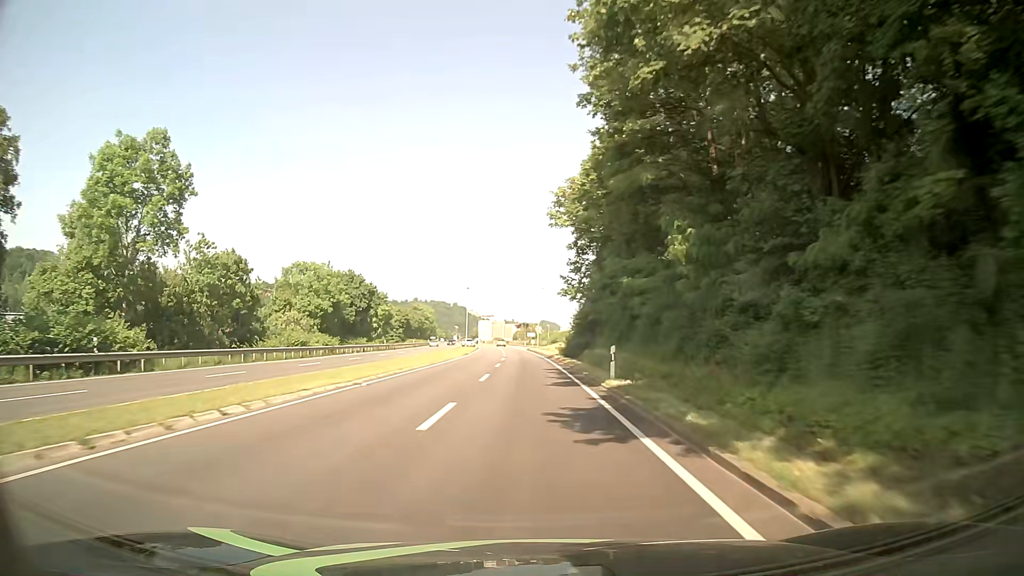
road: primary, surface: asphalt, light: Day
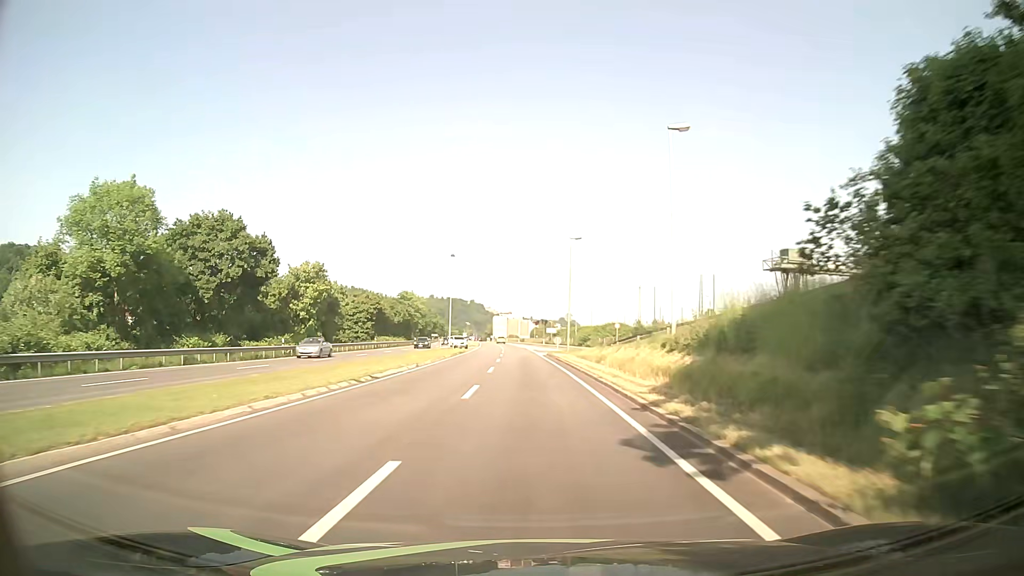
(-0.6, +42.9) m; -1°
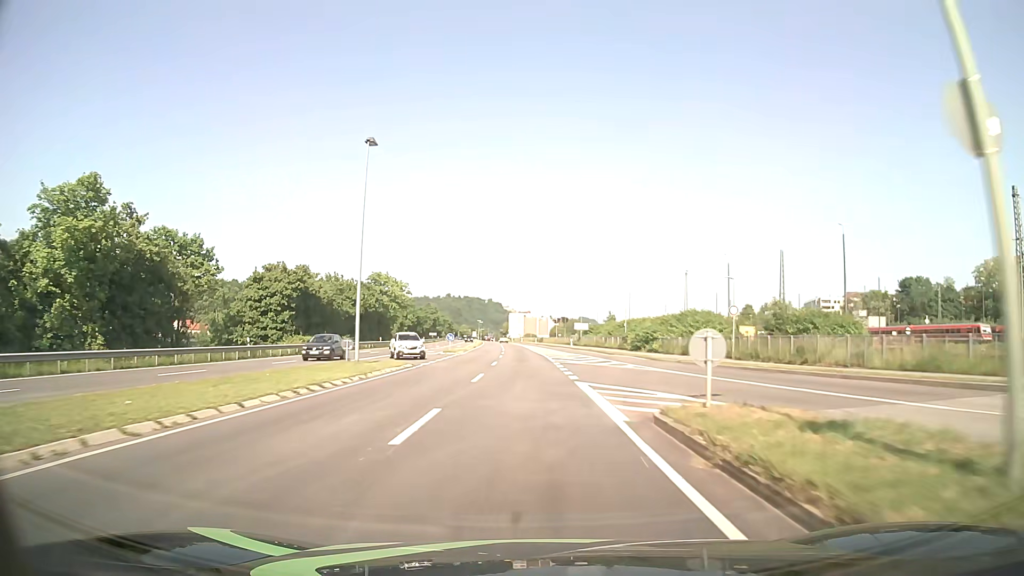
(-0.5, +42.9) m; -2°
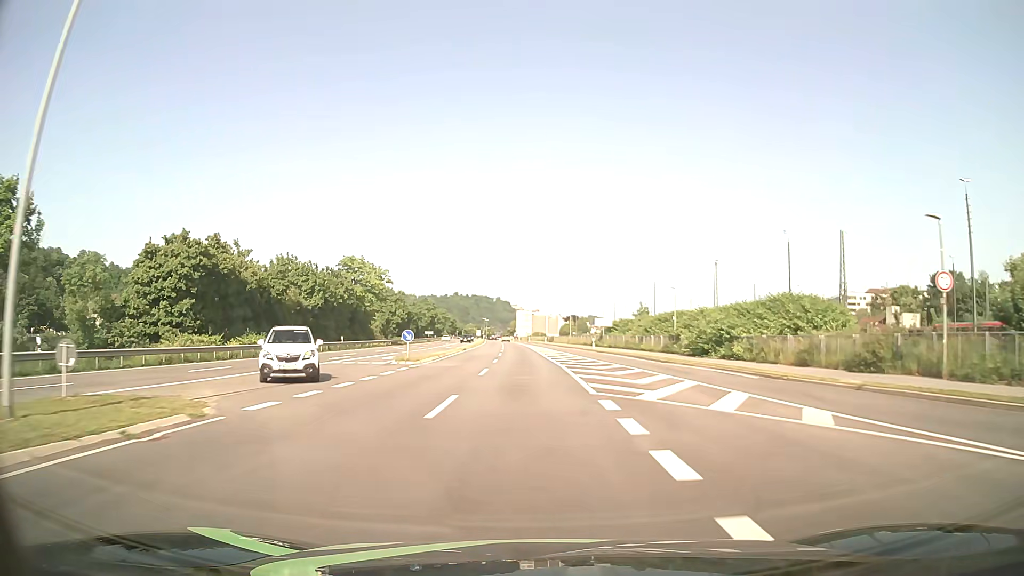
(-0.1, +21.4) m; -1°
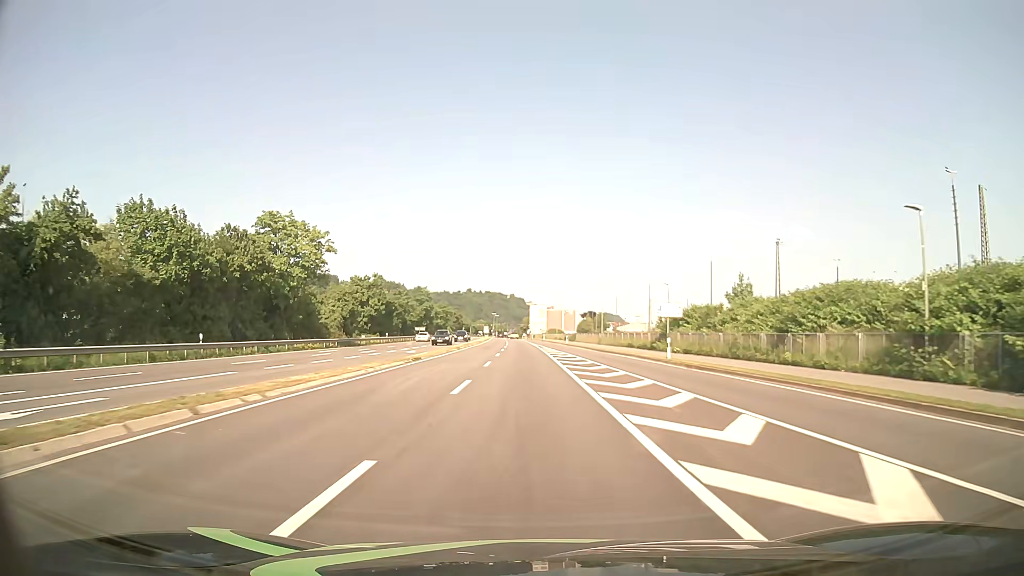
(-0.4, +32.2) m; -1°
(0, +10) (0, +20) (0, +30) (-1, +40) (-1, +50) (-1, +60) (-1, +70) (-2, +80) (-2, +90) (-2, +100) m
